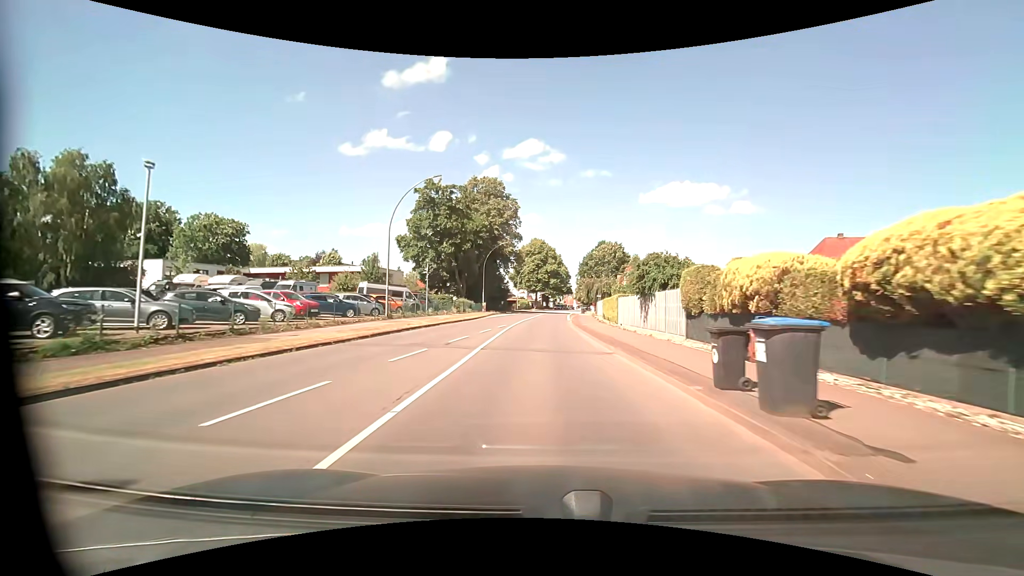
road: primary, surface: asphalt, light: Day
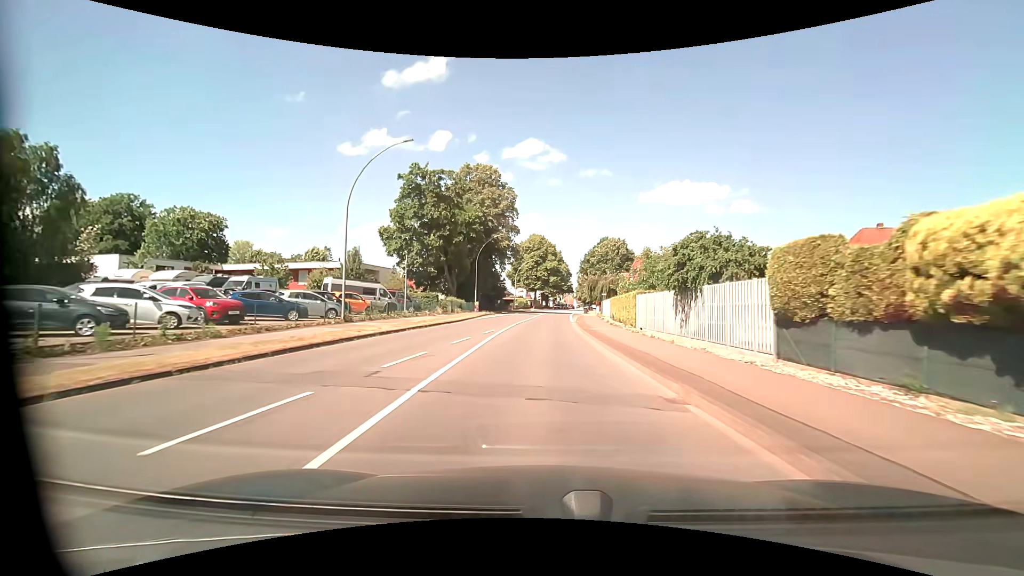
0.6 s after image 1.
(0.0, +7.4) m; 0°
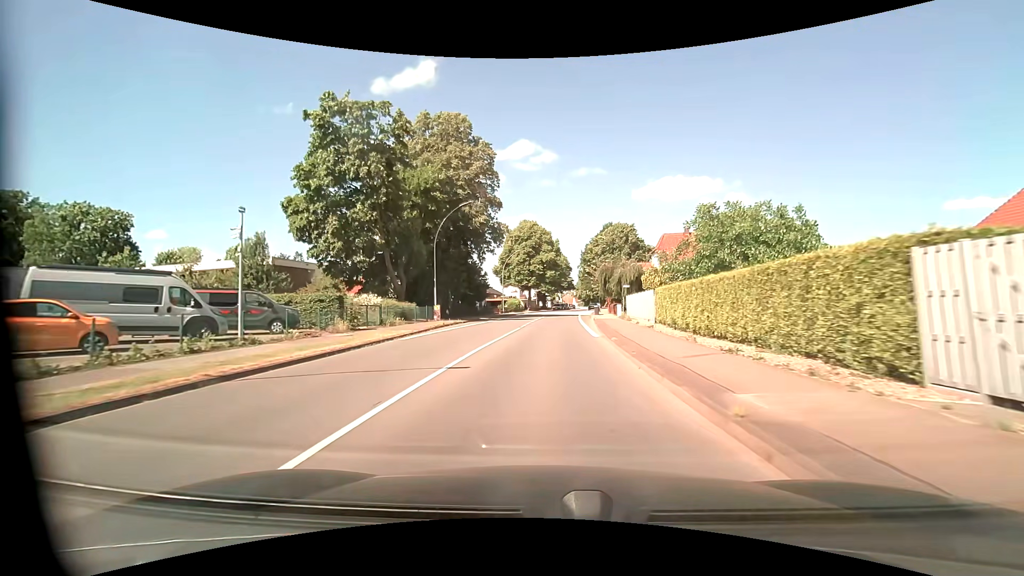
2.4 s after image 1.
(+0.2, +22.0) m; 0°
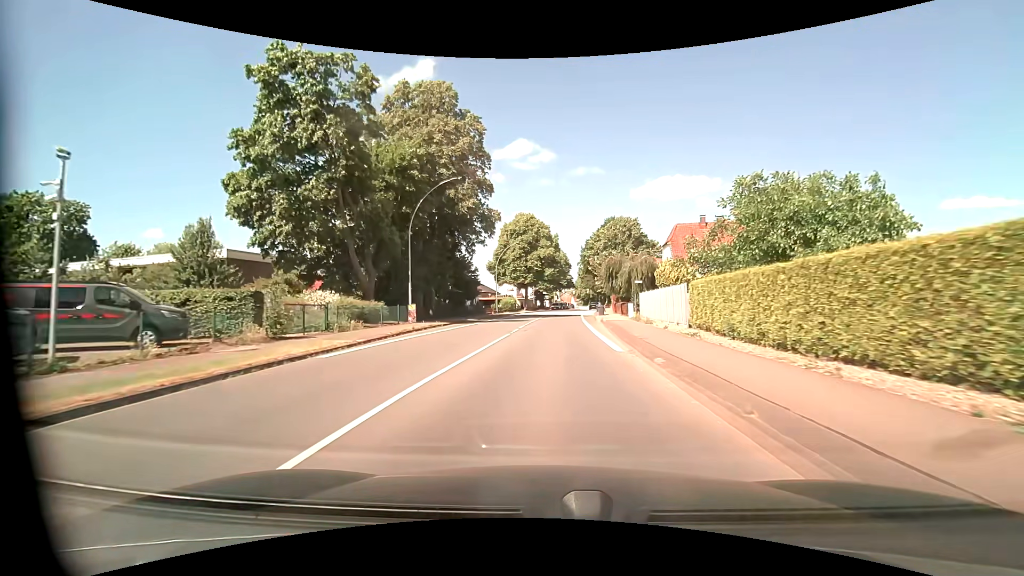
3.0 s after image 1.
(0.0, +7.3) m; 0°
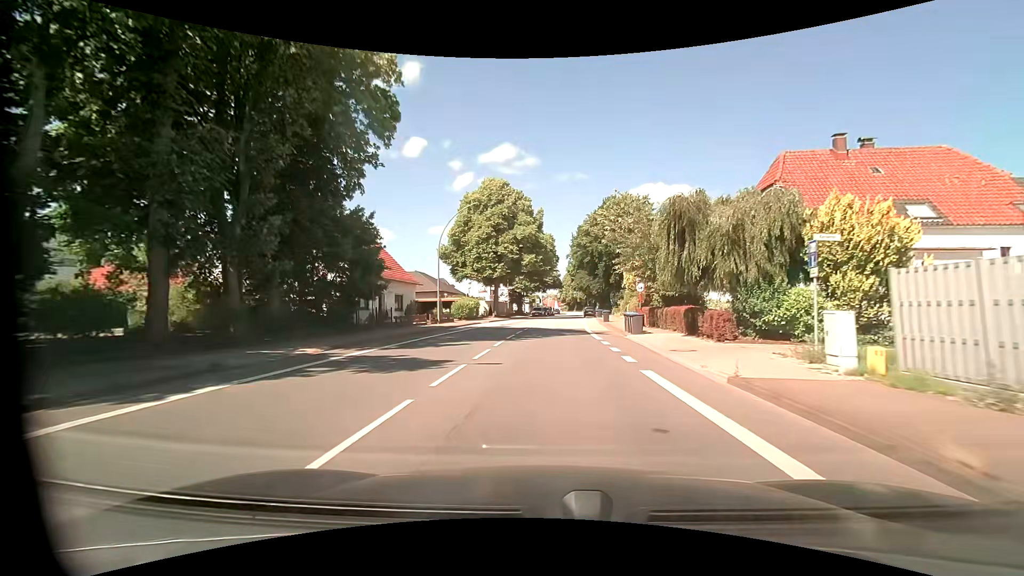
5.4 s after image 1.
(+0.5, +29.2) m; +2°
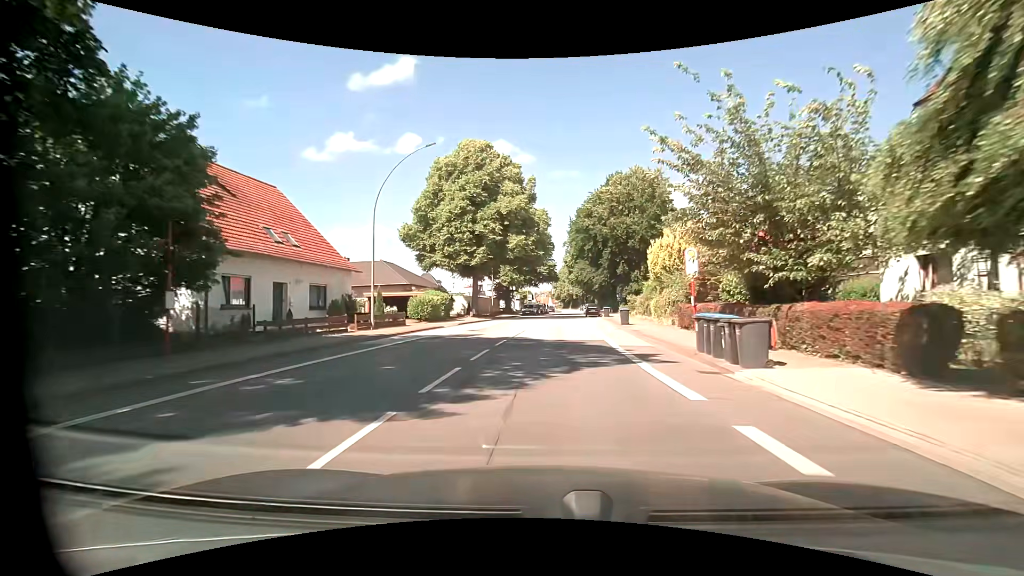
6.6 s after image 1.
(+0.1, +14.6) m; +1°
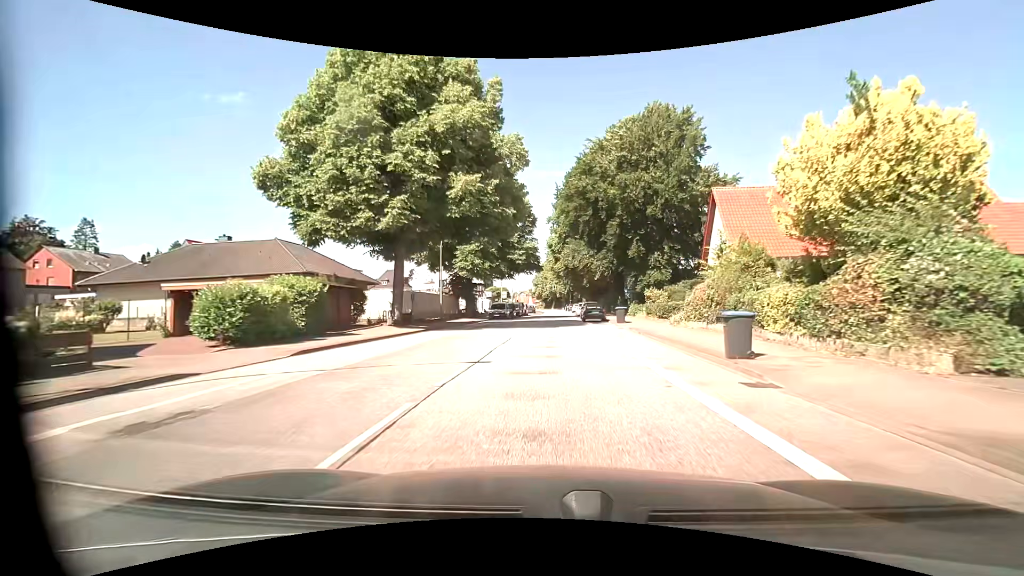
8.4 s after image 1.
(+0.3, +21.8) m; +2°
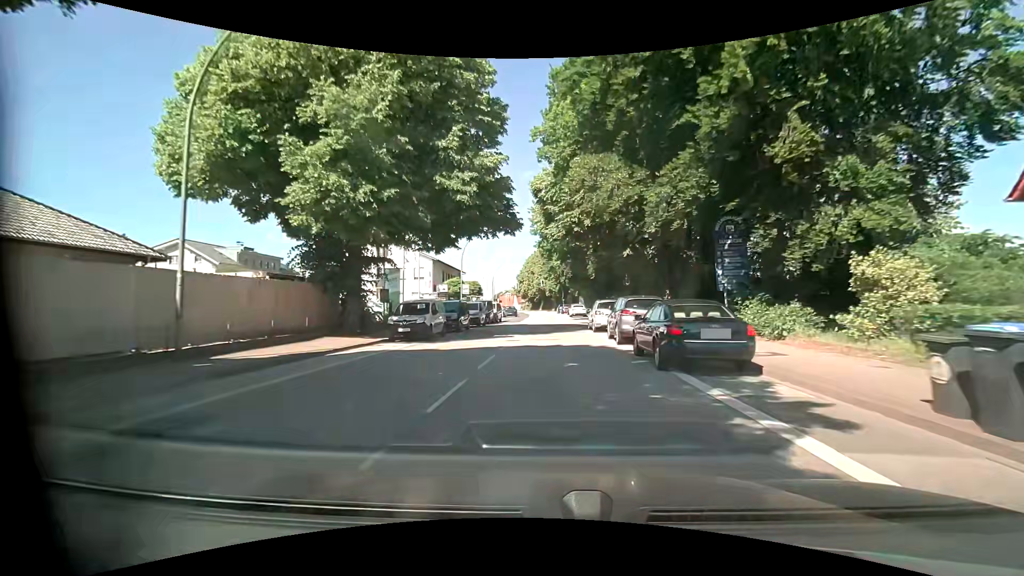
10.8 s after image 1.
(+0.5, +29.0) m; +2°
(0, +10) (0, +20) (0, +30) (0, +40) (+1, +50) (+1, +60) (0, +70) (0, +80) (0, +90) (-1, +100) m
